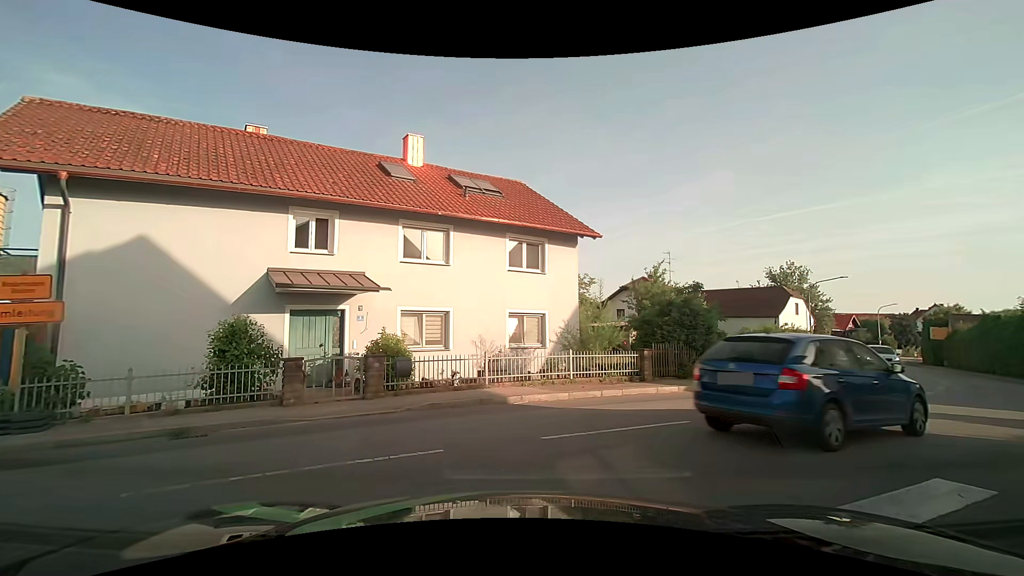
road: secondary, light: Day
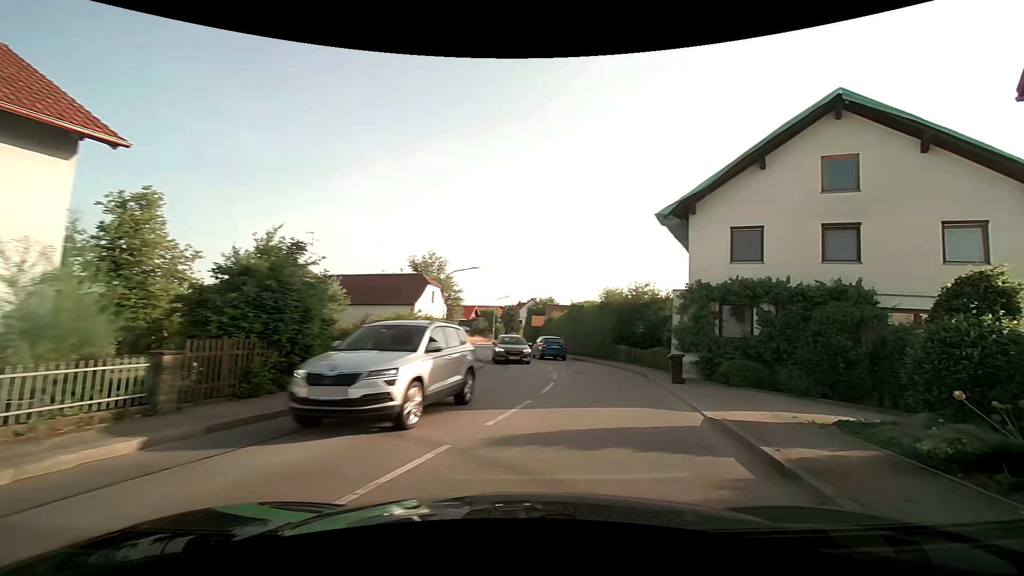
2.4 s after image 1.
(+2.5, +6.6) m; +41°
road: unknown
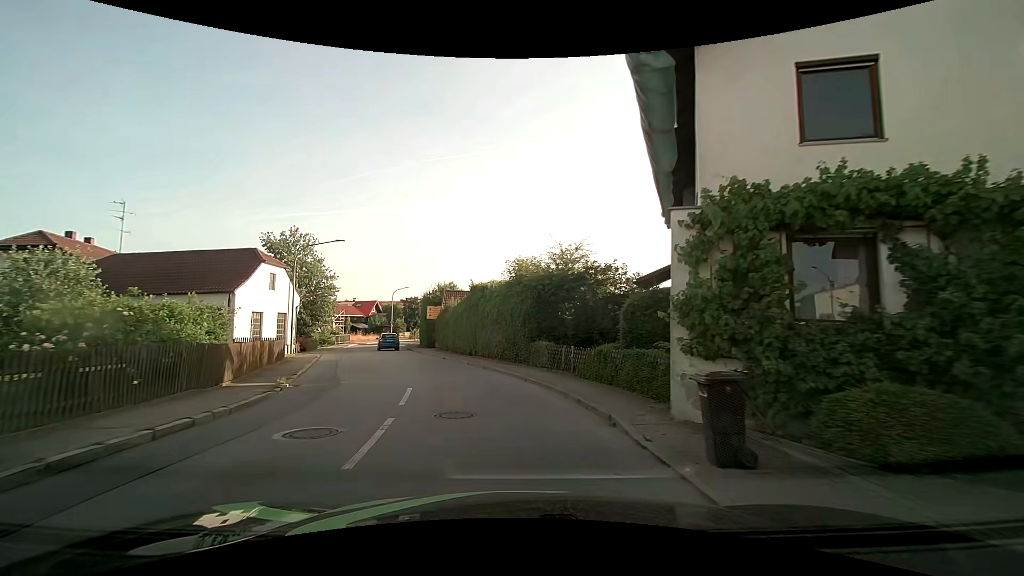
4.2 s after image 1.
(+2.3, +11.7) m; +12°
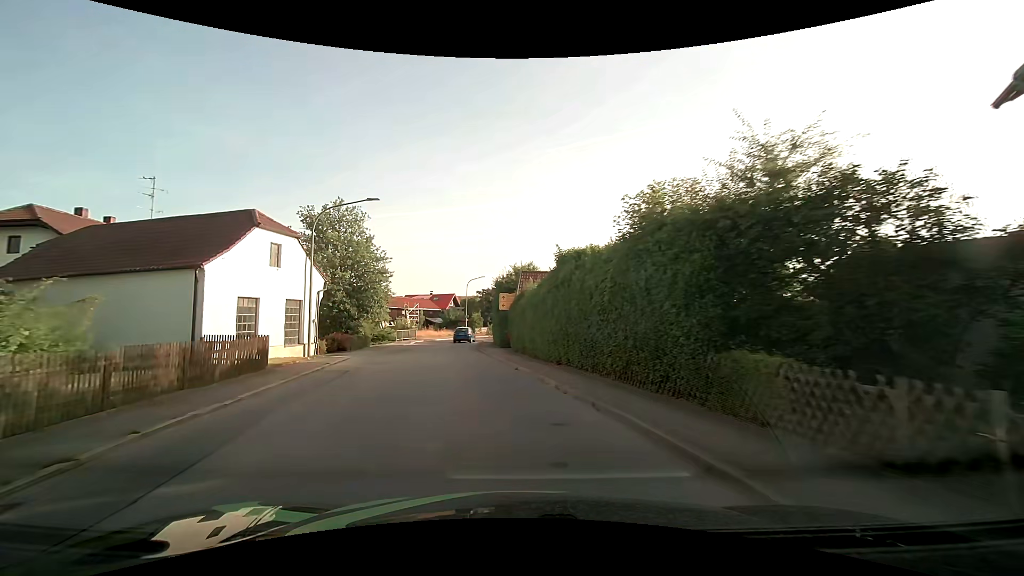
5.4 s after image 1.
(-0.8, +10.8) m; -9°
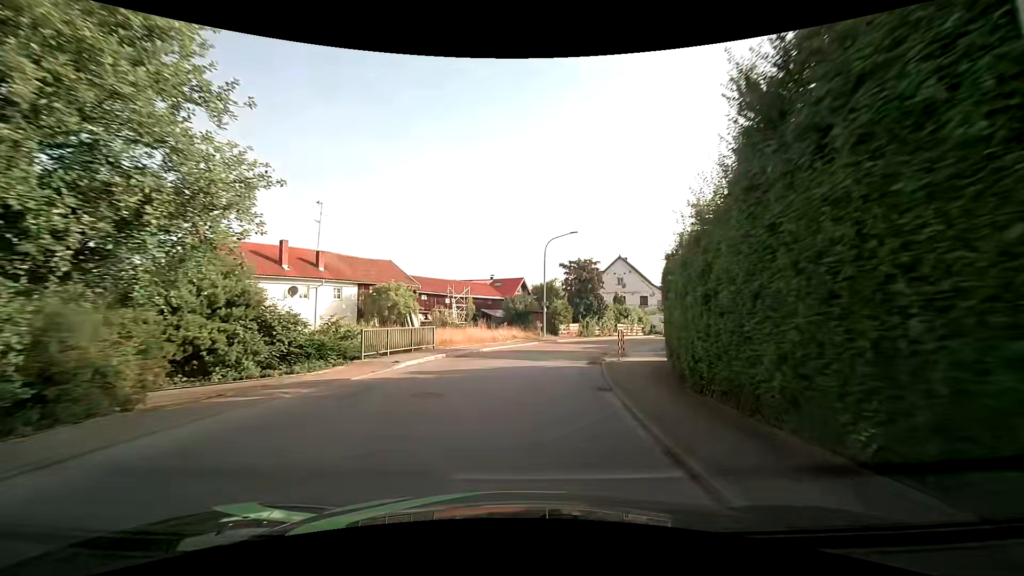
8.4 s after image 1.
(-3.7, +30.3) m; -9°
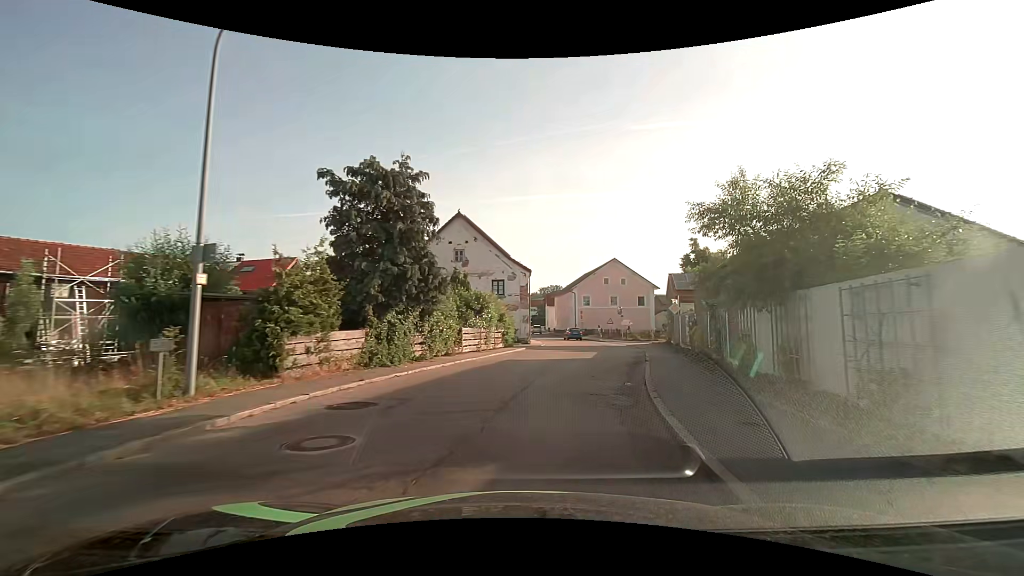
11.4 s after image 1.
(+3.9, +28.1) m; +20°
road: secondary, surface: asphalt
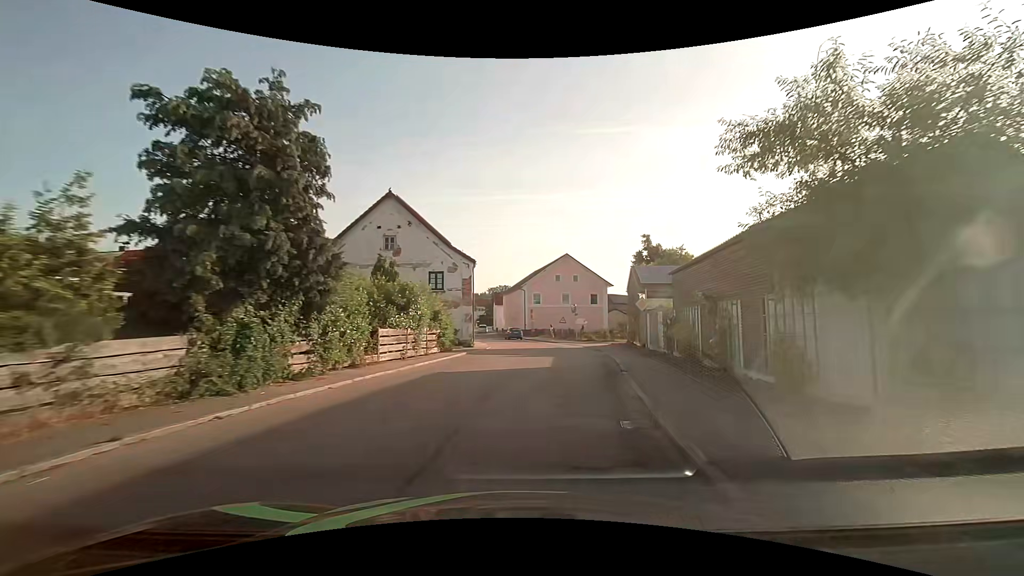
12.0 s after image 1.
(+0.3, +5.6) m; +6°
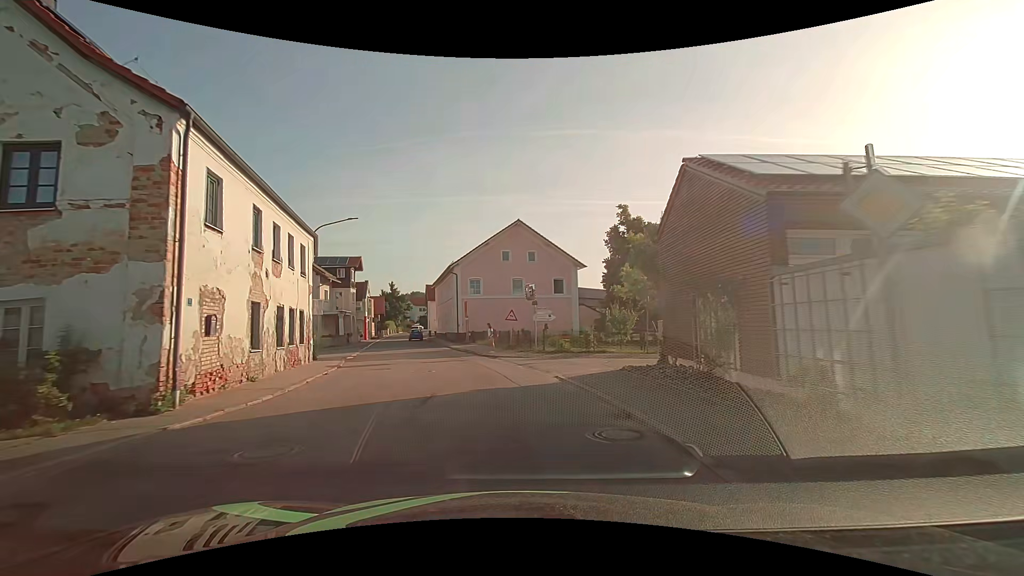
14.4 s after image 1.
(+2.5, +23.0) m; +5°
(0, +10) (-2, +20) (-4, +30) (-7, +39) (-9, +49) (-11, +59) (-14, +68) (-16, +78) (-18, +88) (-19, +98) m
